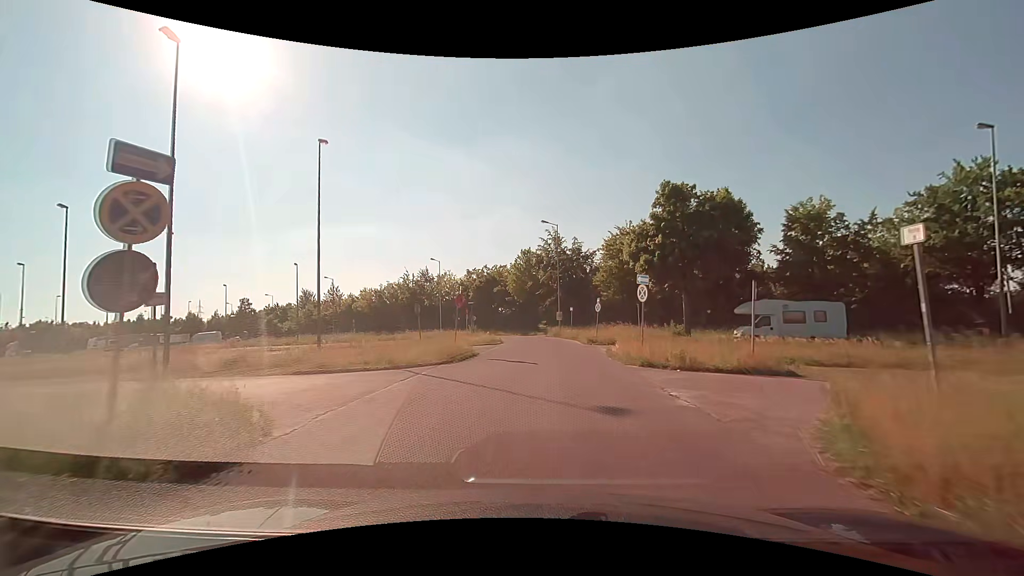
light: Day
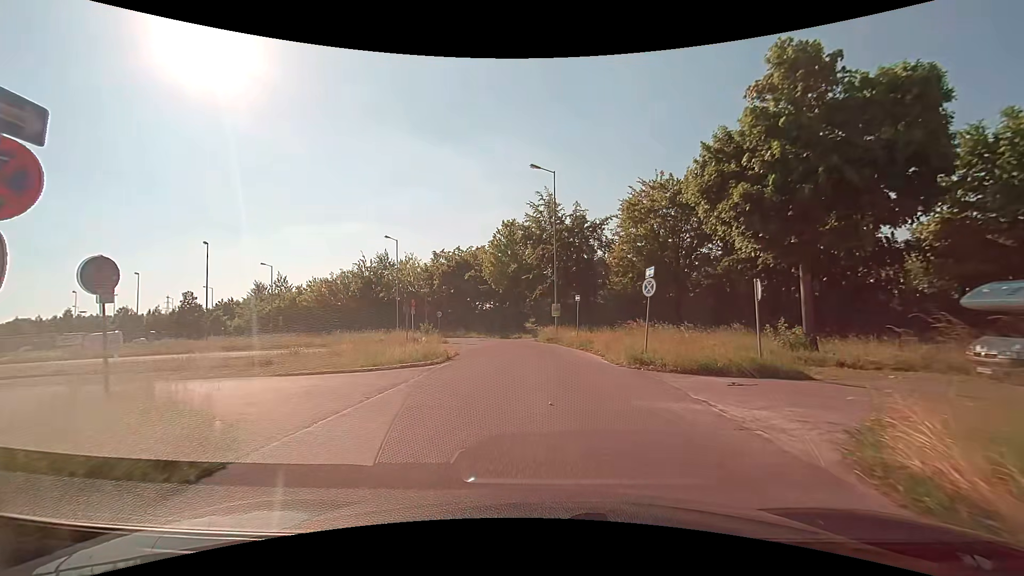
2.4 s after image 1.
(+0.2, +18.8) m; +1°
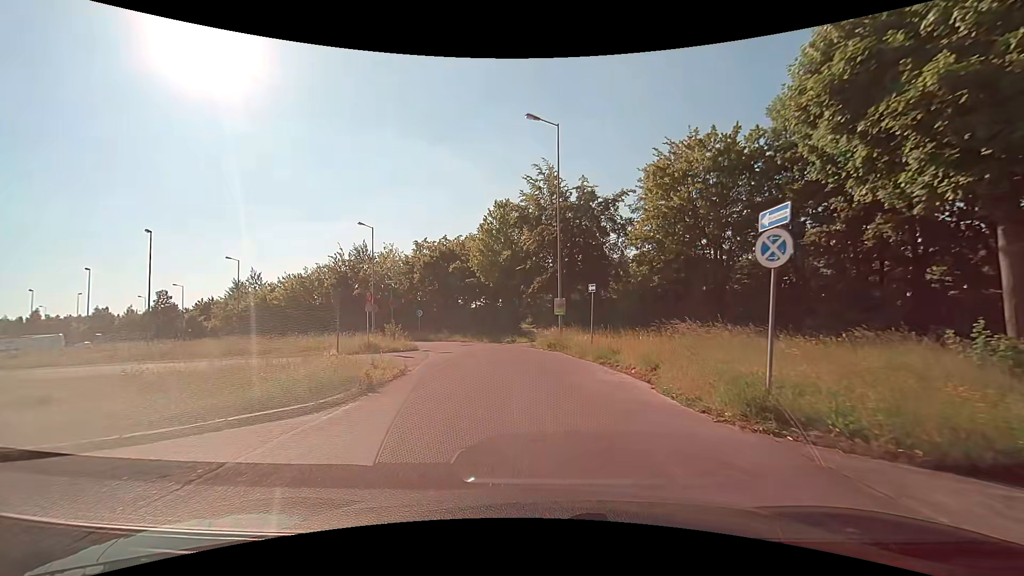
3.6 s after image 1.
(0.0, +8.7) m; 0°
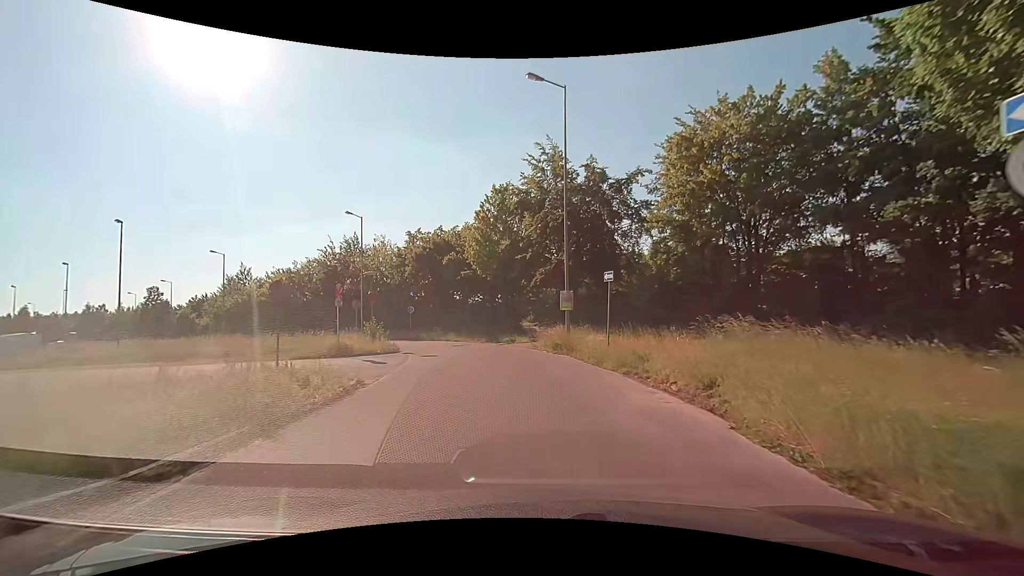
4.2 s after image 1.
(0.0, +4.1) m; 0°
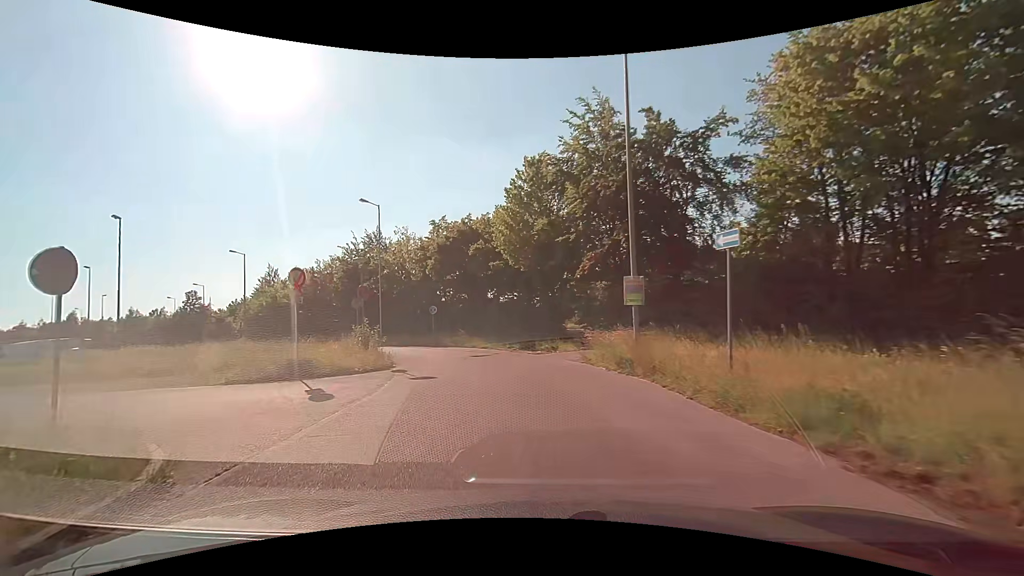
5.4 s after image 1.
(-0.1, +7.2) m; -5°
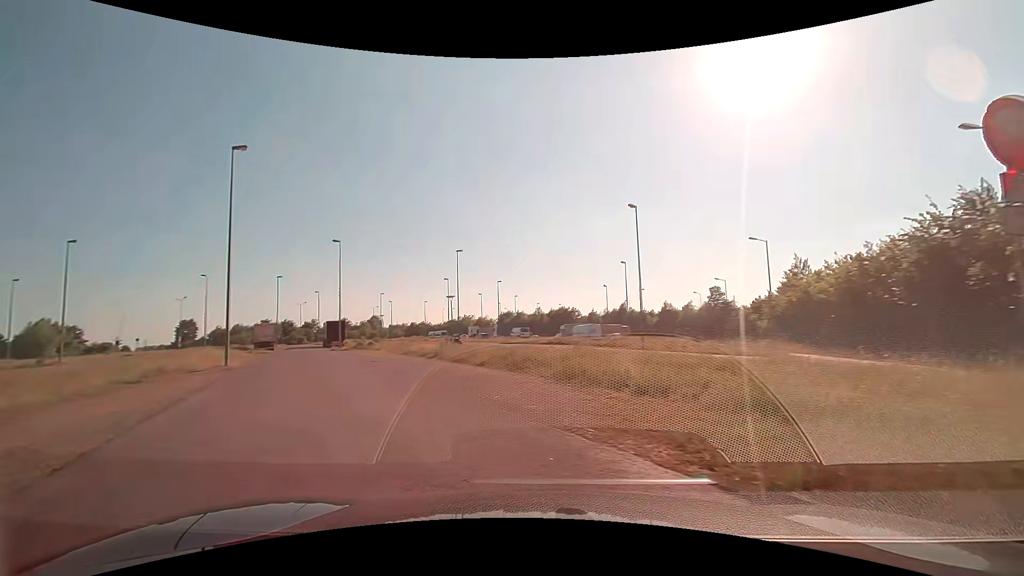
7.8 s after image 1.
(-4.6, +10.2) m; -56°
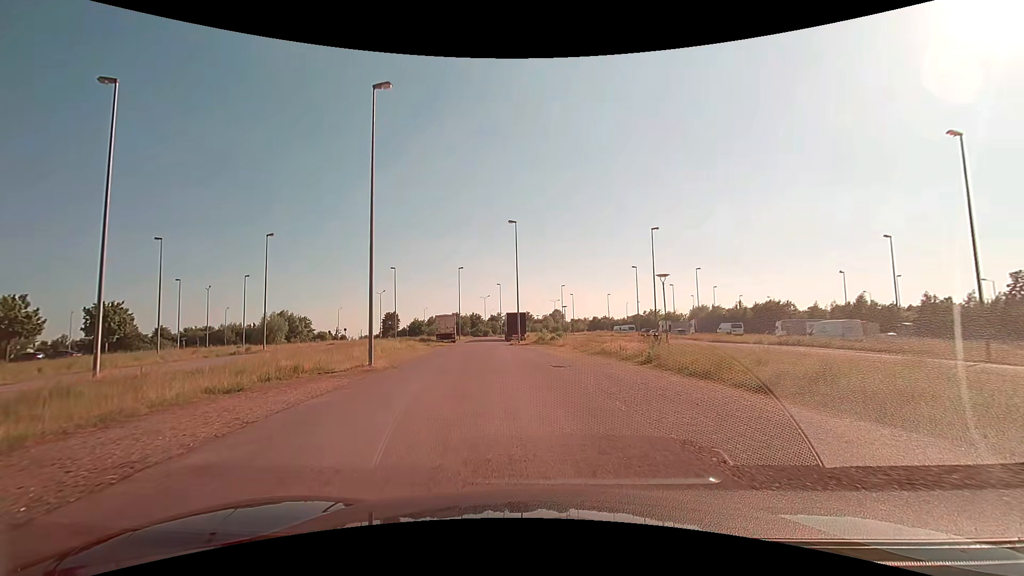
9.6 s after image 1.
(-2.2, +9.7) m; -19°
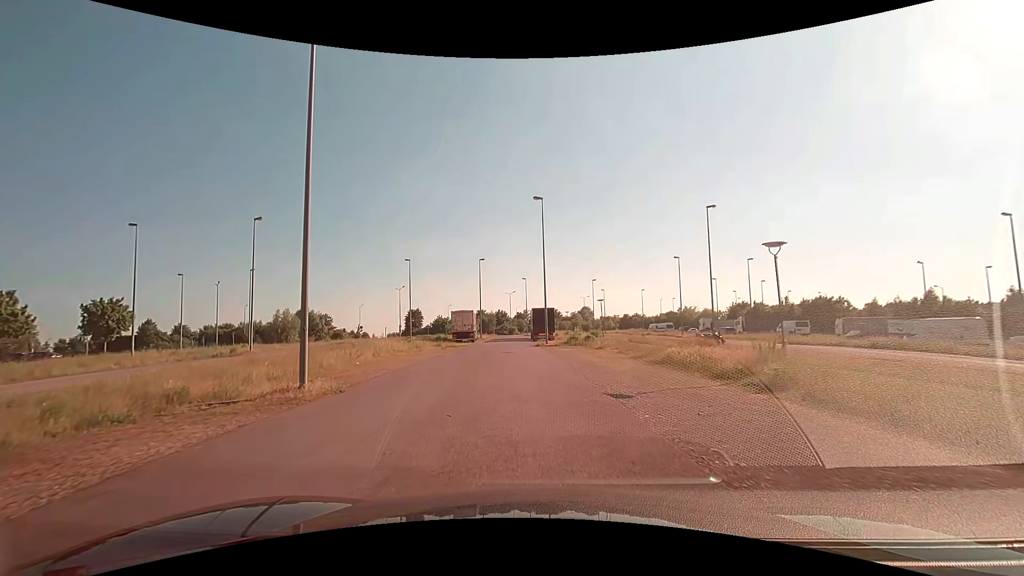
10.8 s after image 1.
(-0.3, +8.5) m; -3°
